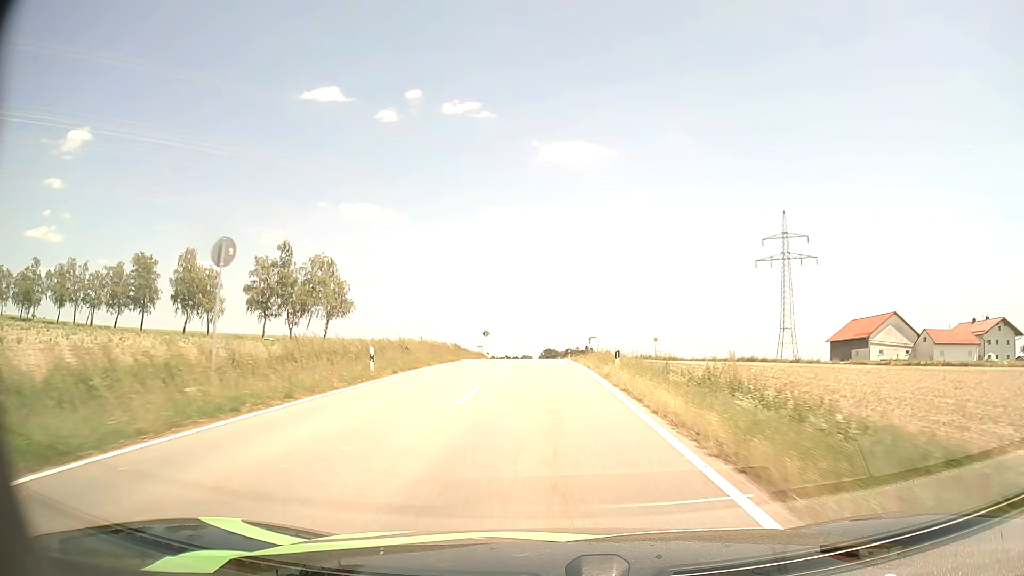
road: tertiary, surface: asphalt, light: Day
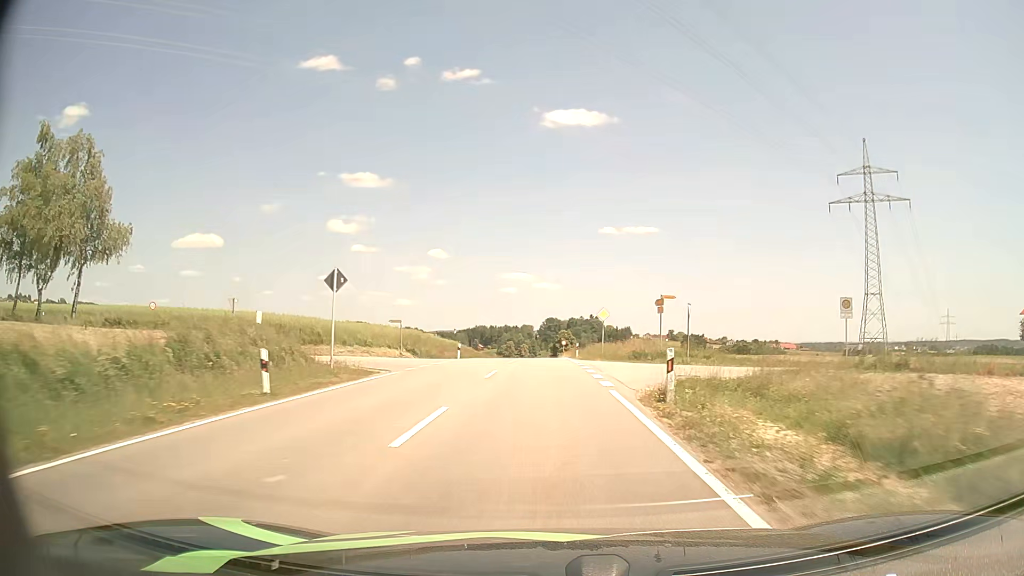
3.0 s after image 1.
(0.0, +54.5) m; 0°
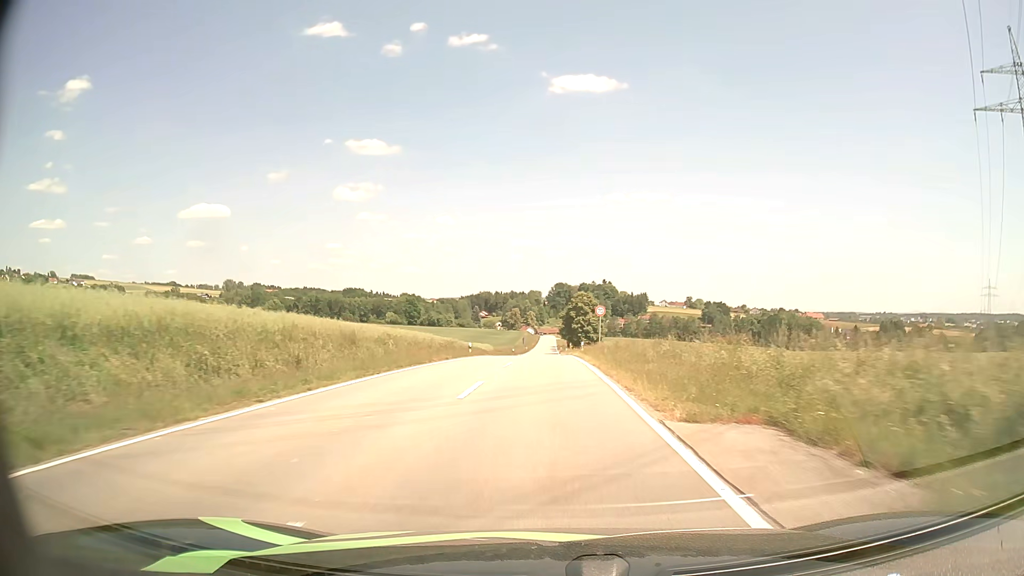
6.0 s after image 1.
(-0.2, +56.7) m; -1°
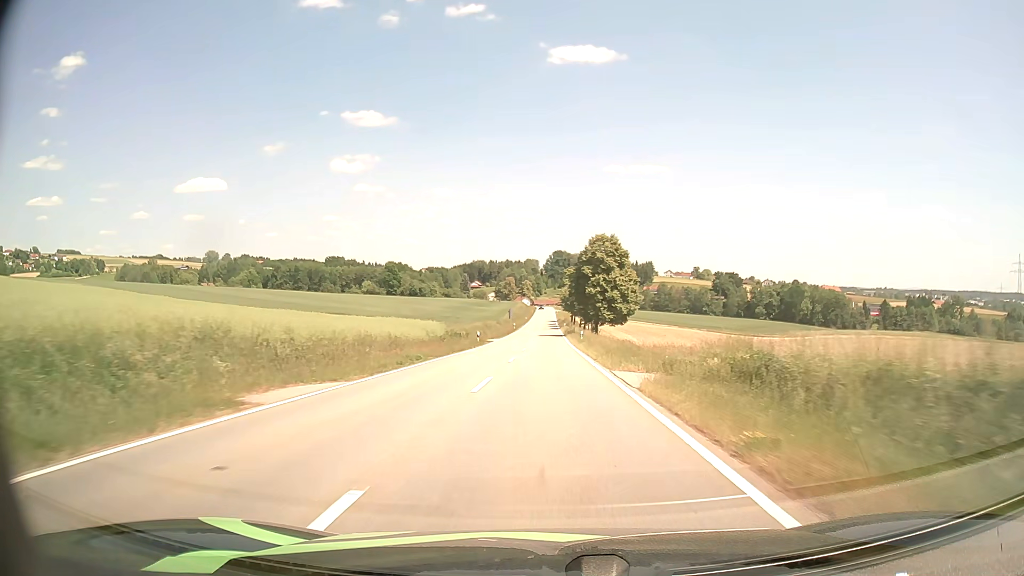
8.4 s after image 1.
(0.0, +48.4) m; 0°
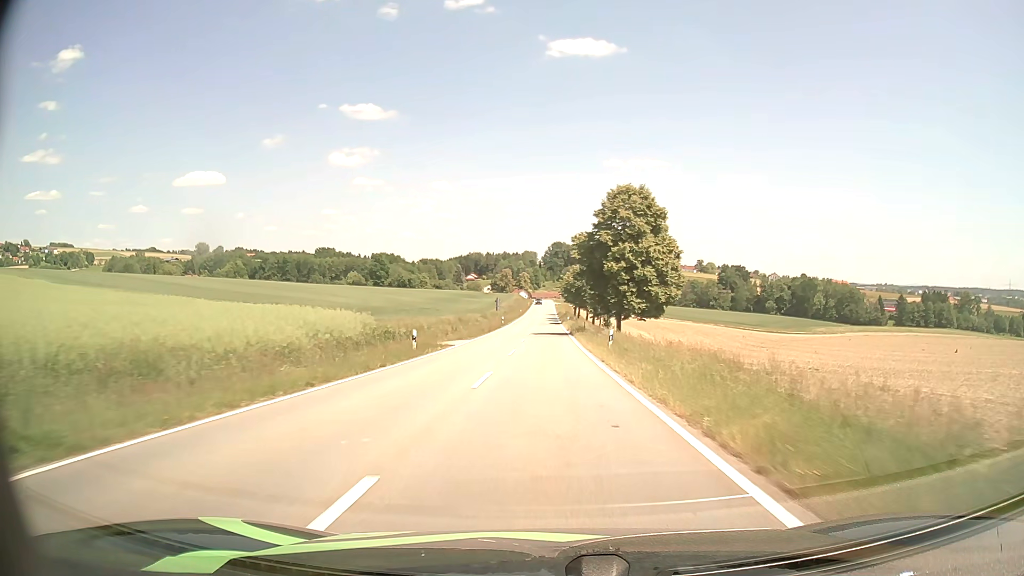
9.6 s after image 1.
(0.0, +24.3) m; 0°
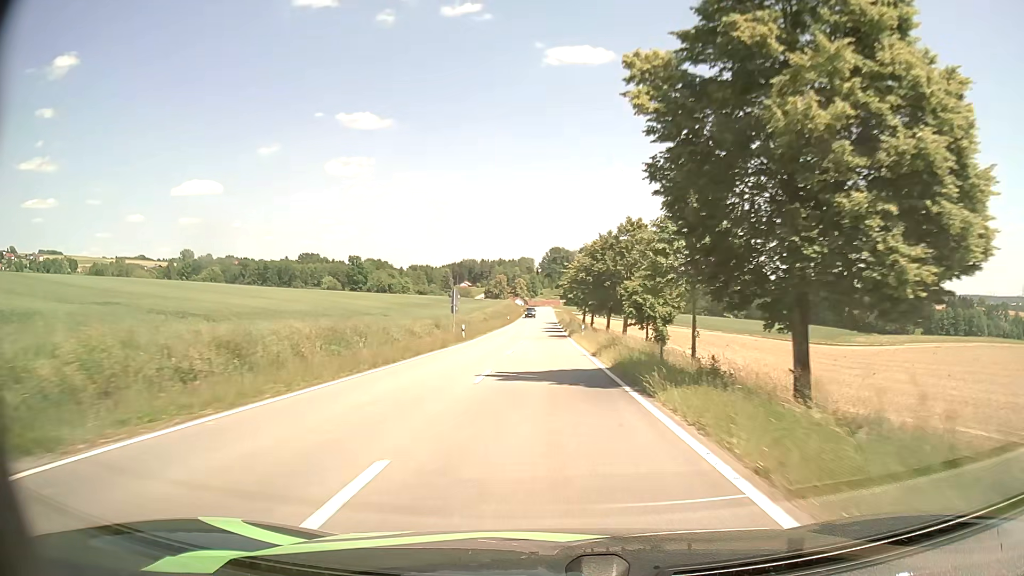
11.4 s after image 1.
(+0.1, +36.6) m; 0°
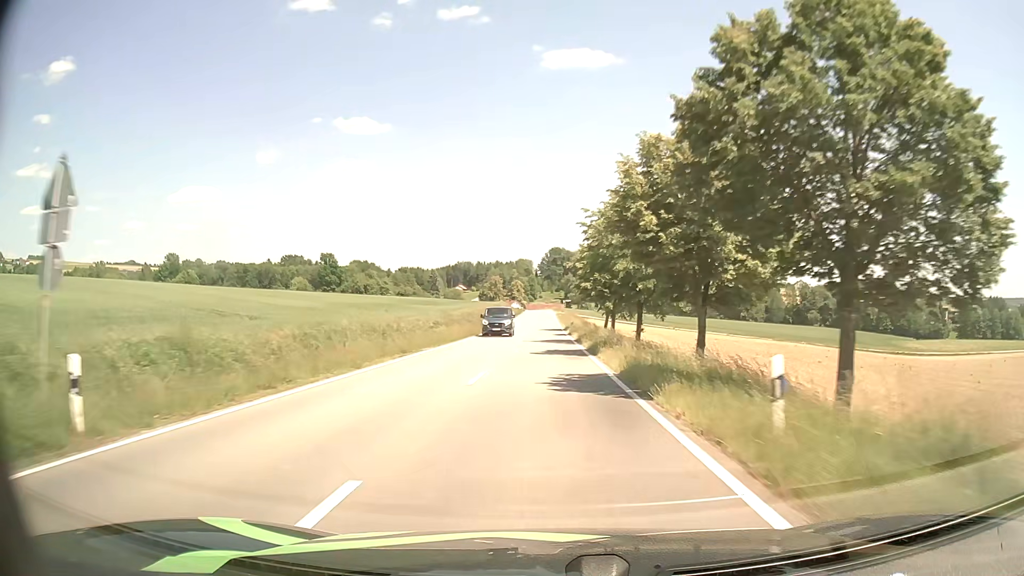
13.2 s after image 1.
(0.0, +37.7) m; 0°
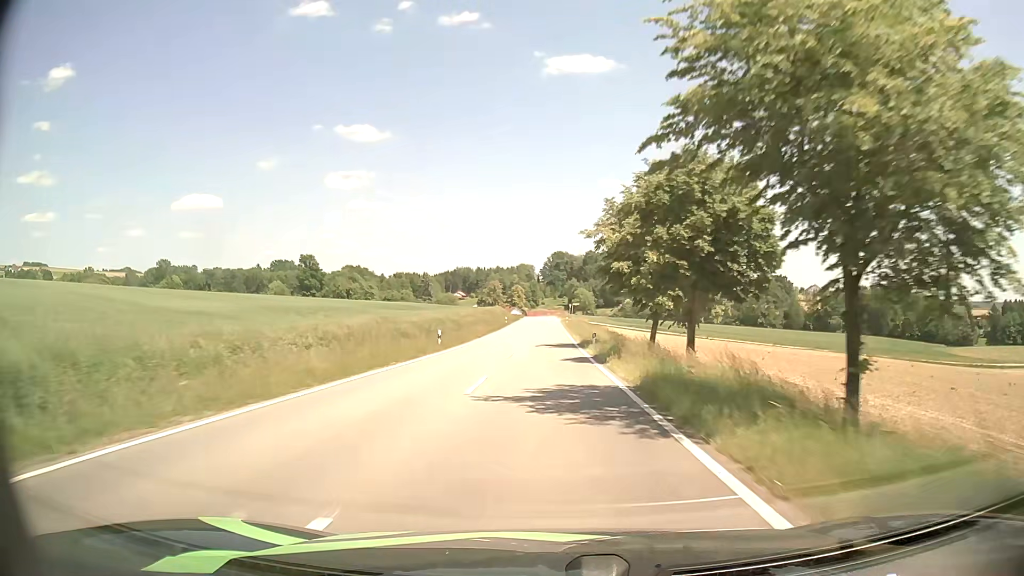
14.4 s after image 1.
(-0.1, +25.4) m; 0°
(0, +10) (0, +20) (0, +30) (0, +40) (0, +50) (0, +60) (0, +70) (0, +80) (0, +90) (0, +100) m
